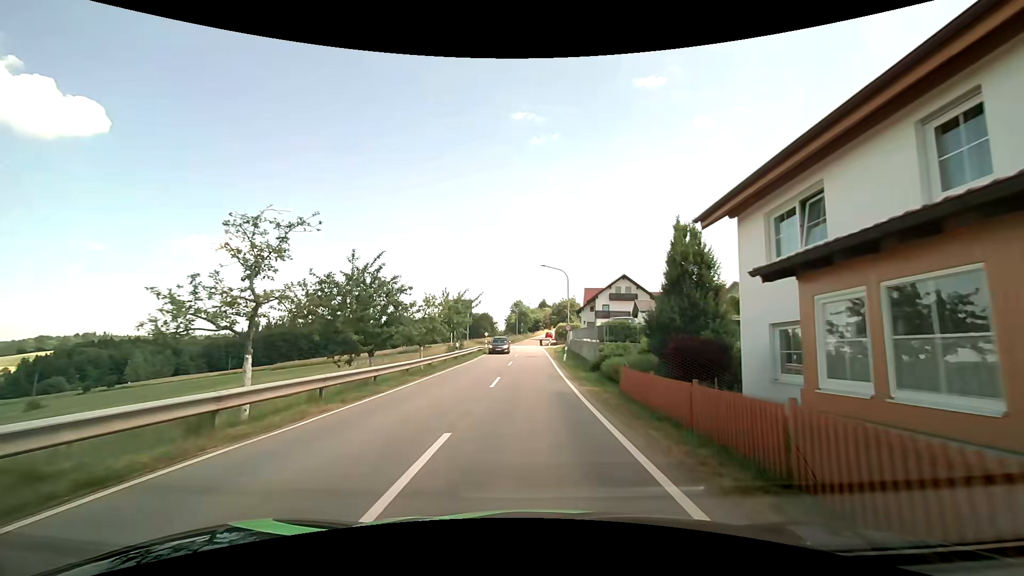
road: secondary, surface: asphalt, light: Day
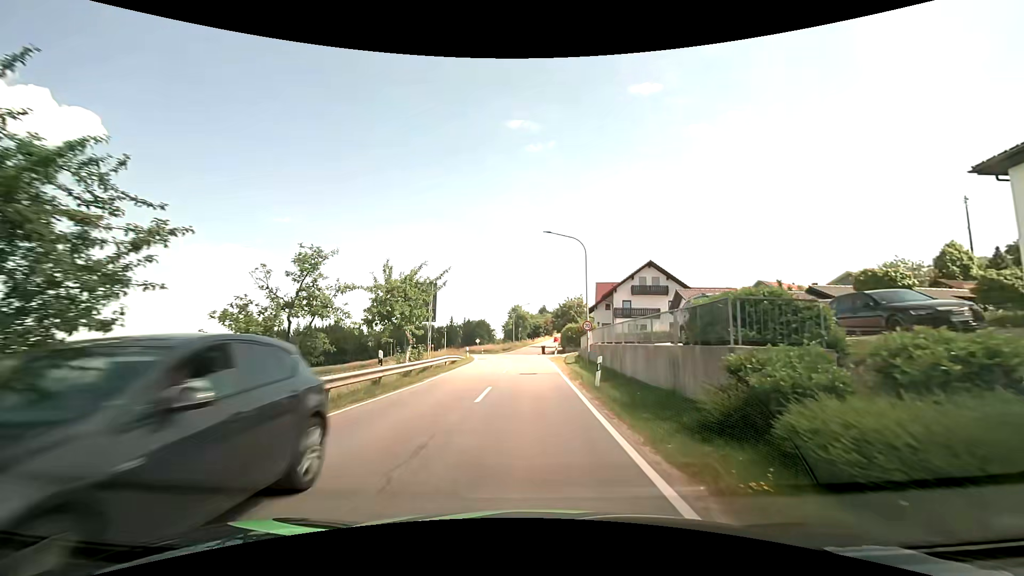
(0.0, +16.2) m; 0°
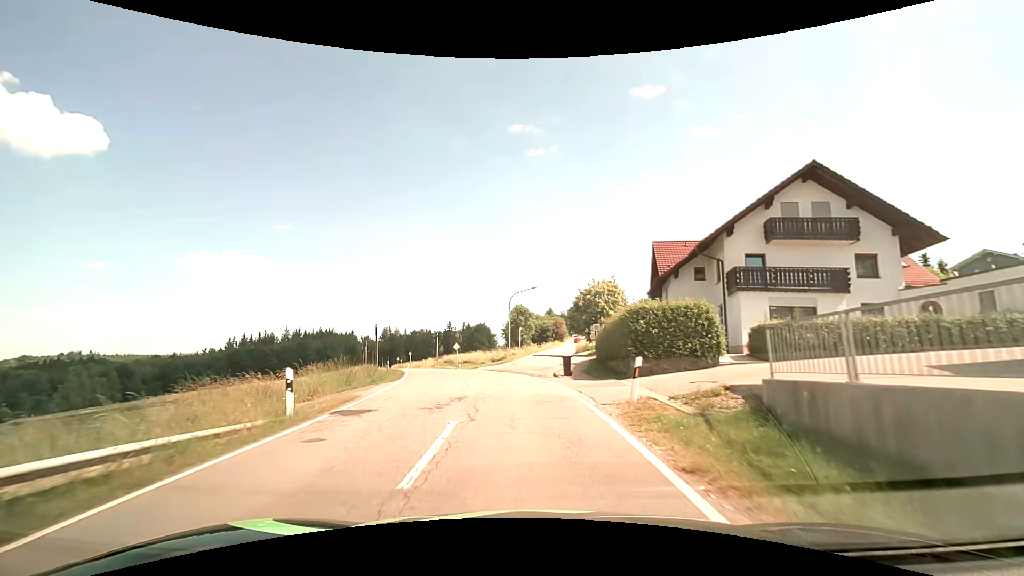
(-0.1, +30.6) m; 0°
